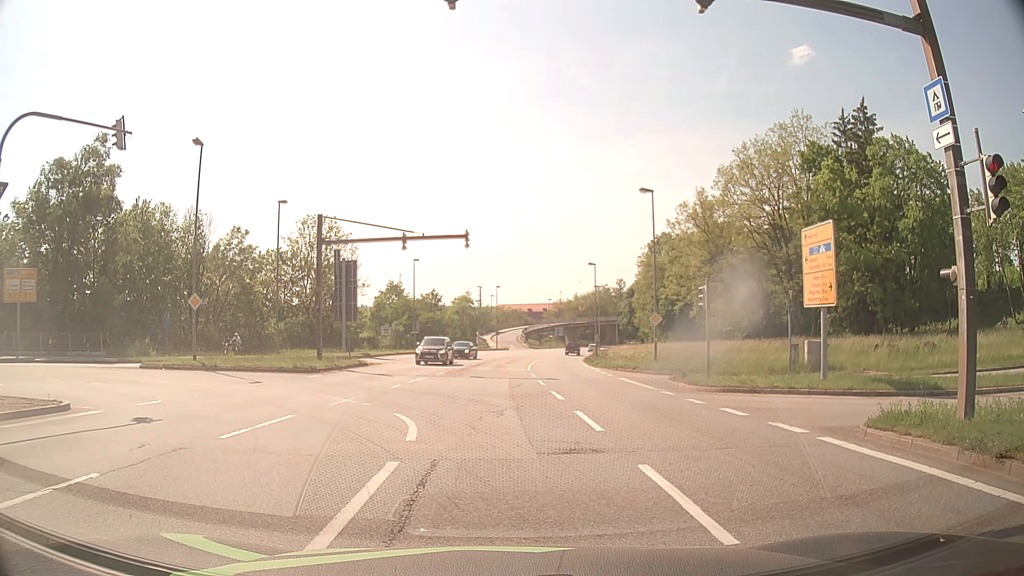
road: primary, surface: asphalt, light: Day
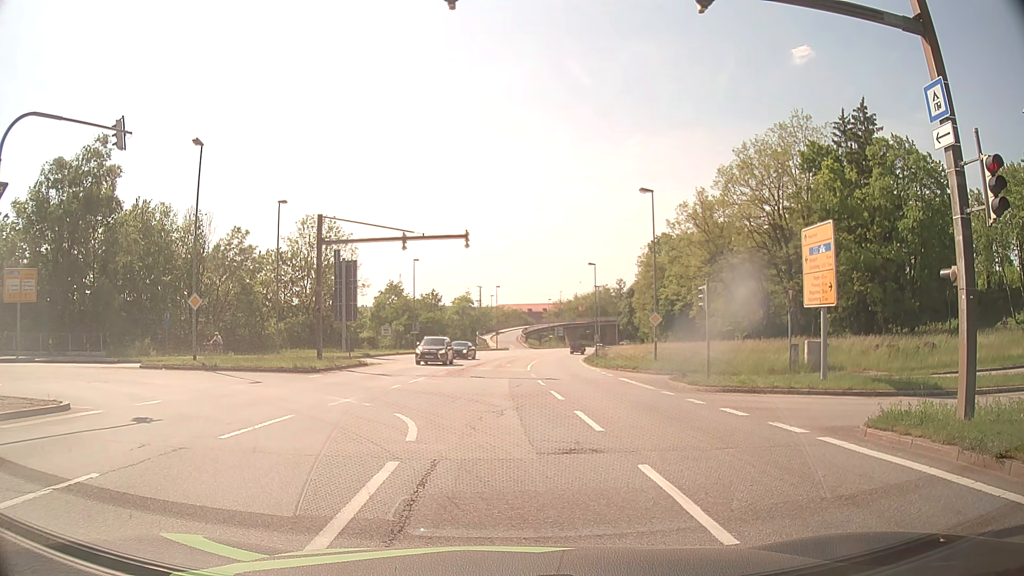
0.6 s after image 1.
(0.0, 0.0) m; 0°
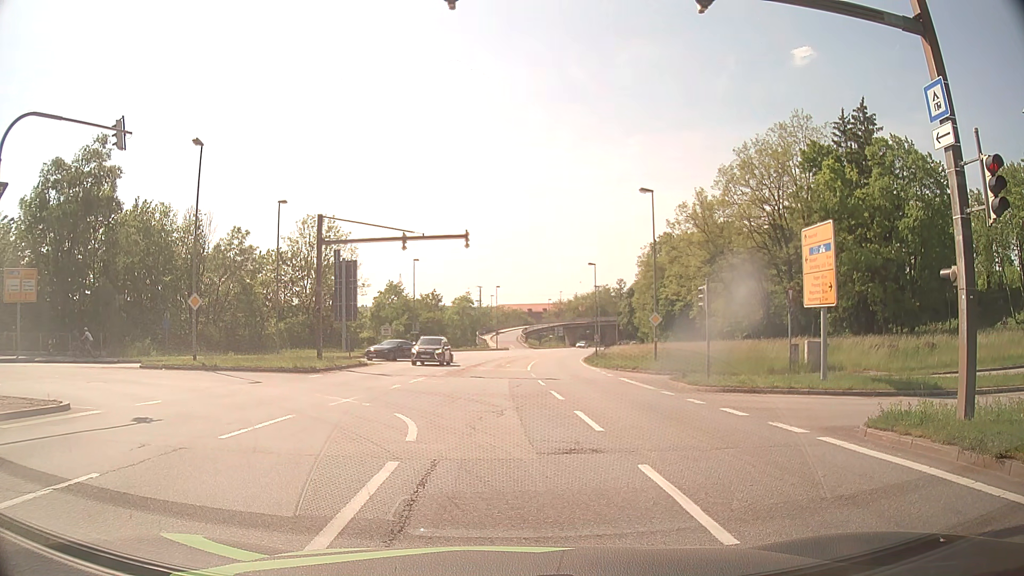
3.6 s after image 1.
(0.0, 0.0) m; 0°
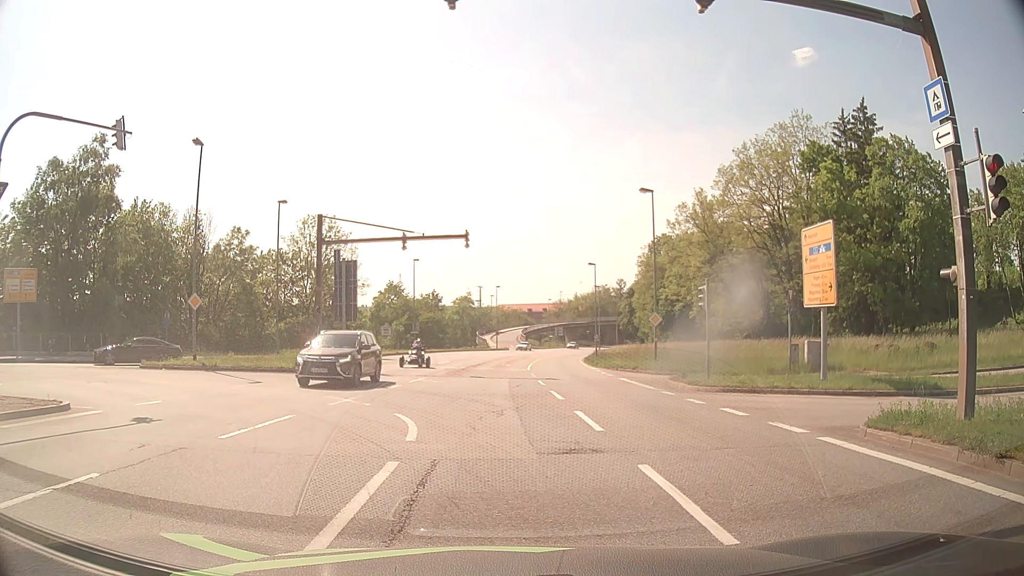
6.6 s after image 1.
(0.0, 0.0) m; 0°
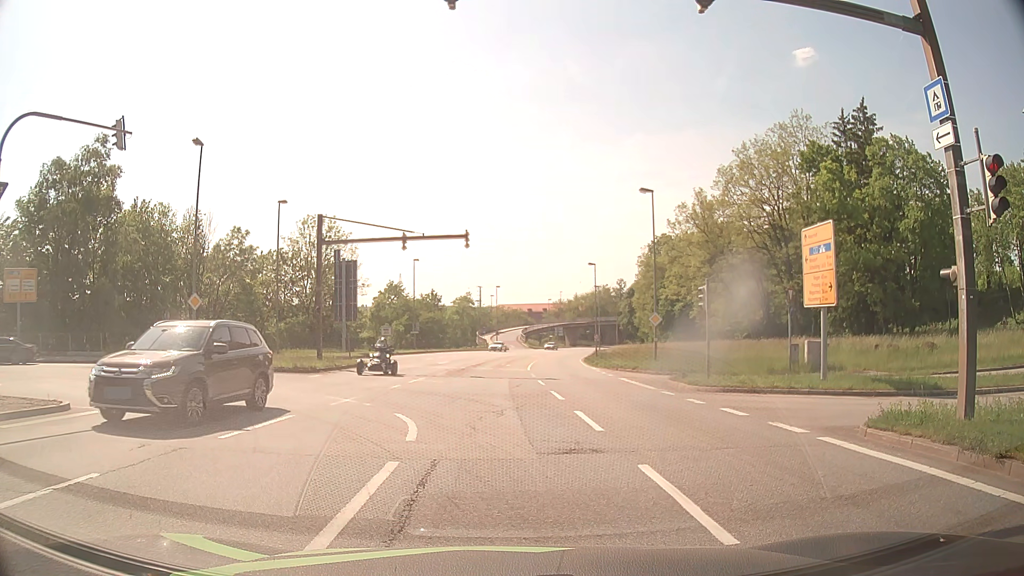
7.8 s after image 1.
(0.0, 0.0) m; 0°
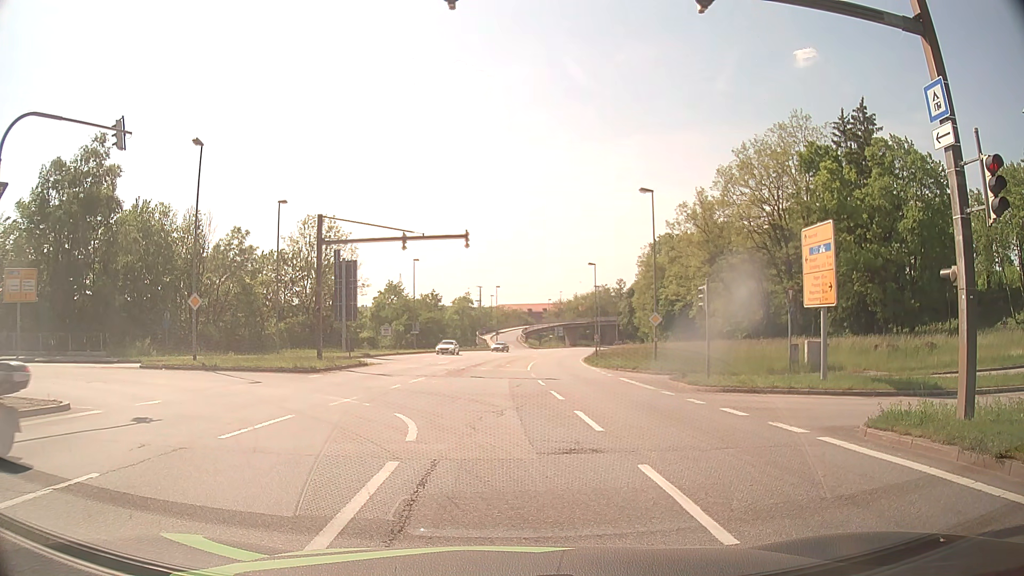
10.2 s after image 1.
(0.0, 0.0) m; 0°
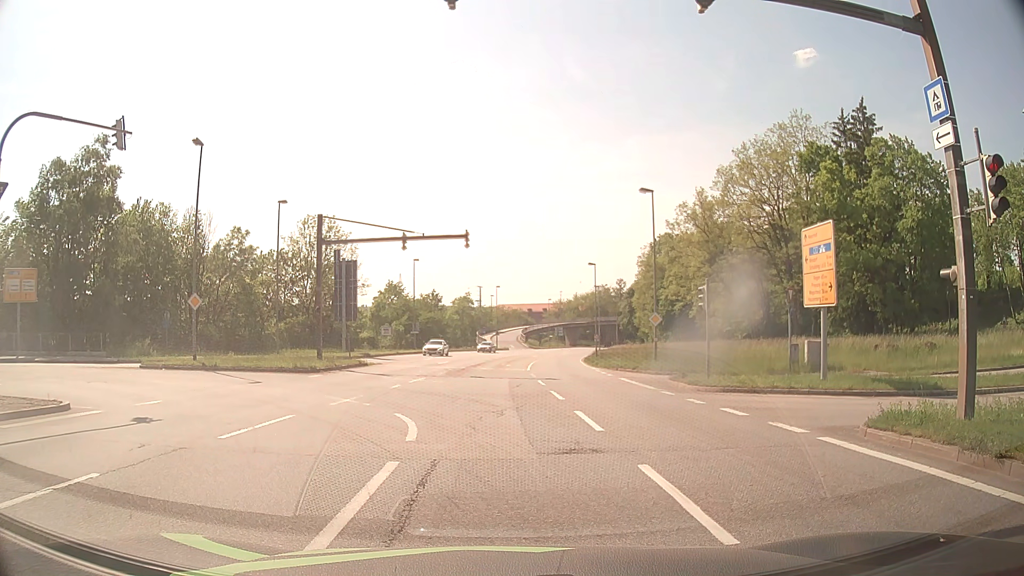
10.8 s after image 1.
(0.0, 0.0) m; 0°
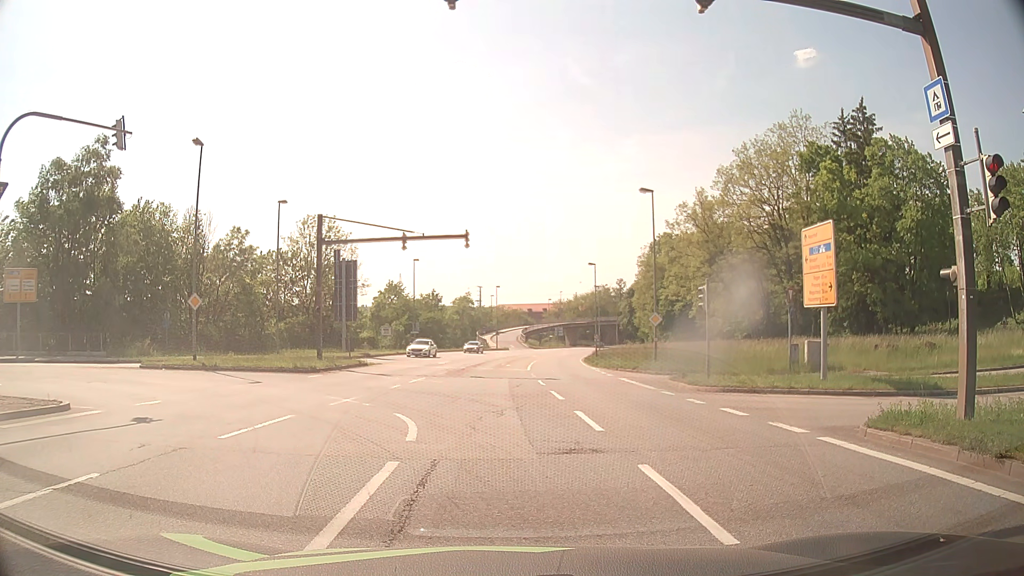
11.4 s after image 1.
(0.0, 0.0) m; 0°
